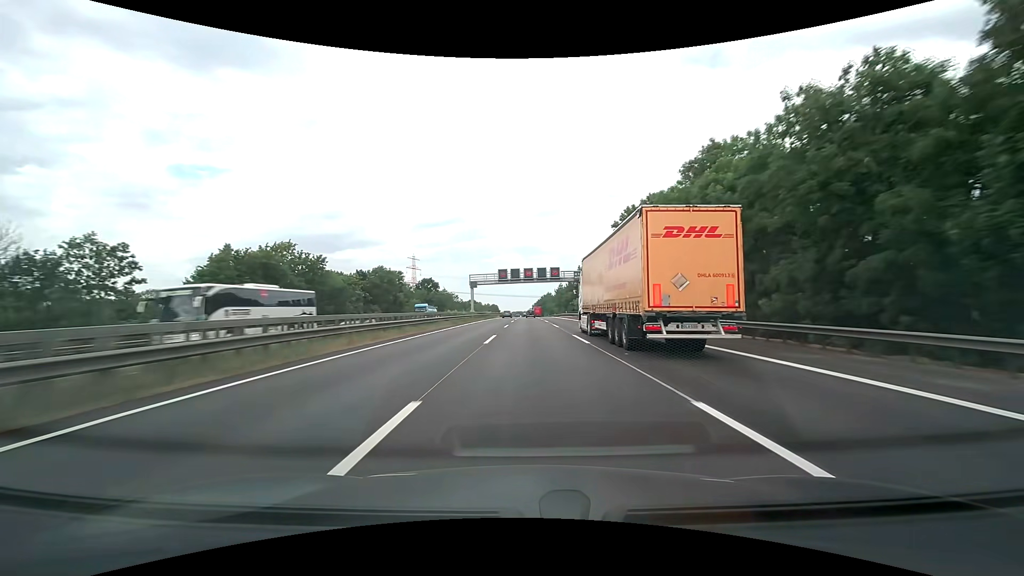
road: motorway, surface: asphalt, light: Day
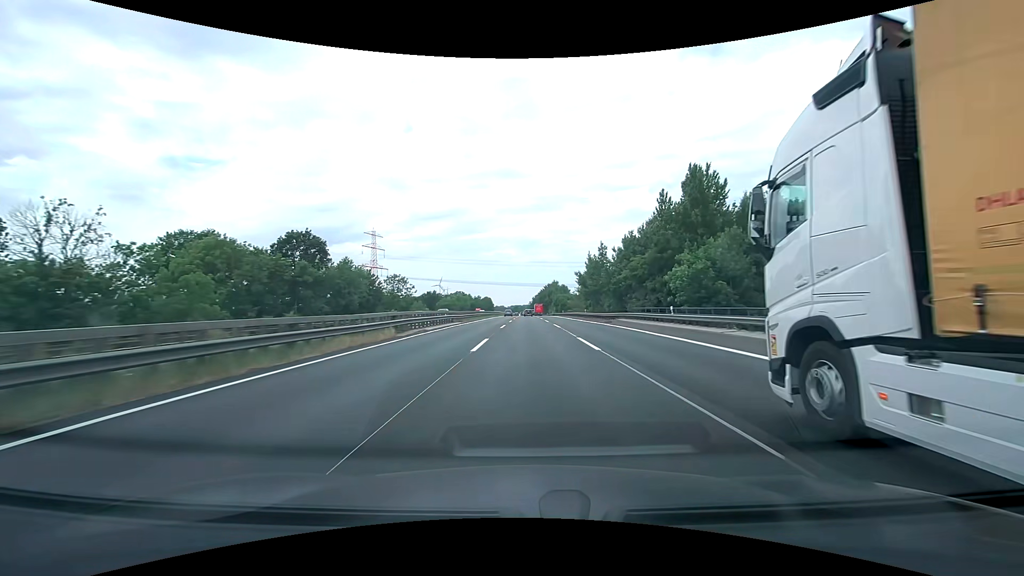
(+0.2, +93.8) m; 0°
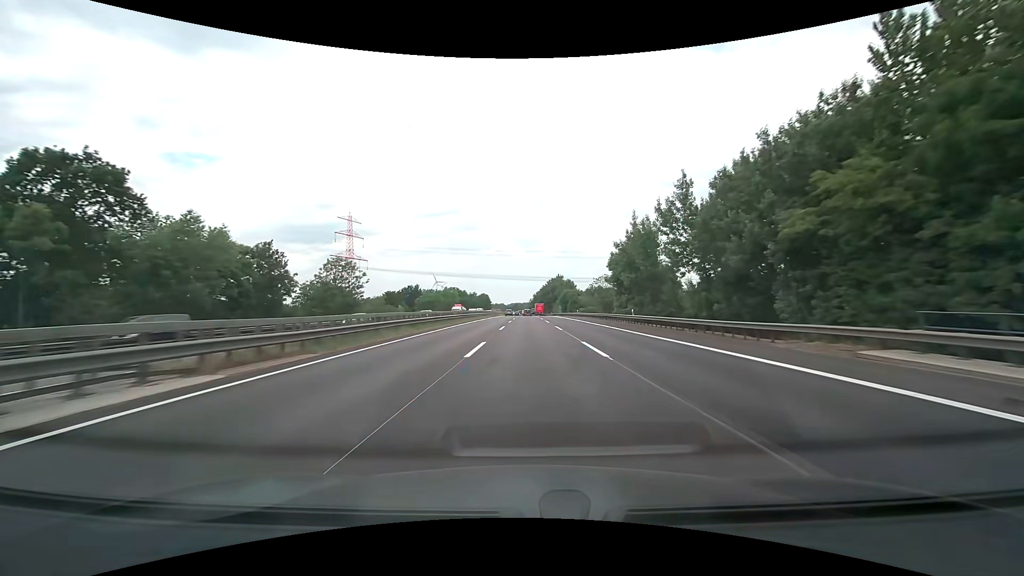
(0.0, +37.6) m; 0°
(0, +10) (0, +20) (0, +30) (0, +40) (0, +50) (0, +60) (0, +70) (+1, +80) (+1, +90) (+1, +100) m
